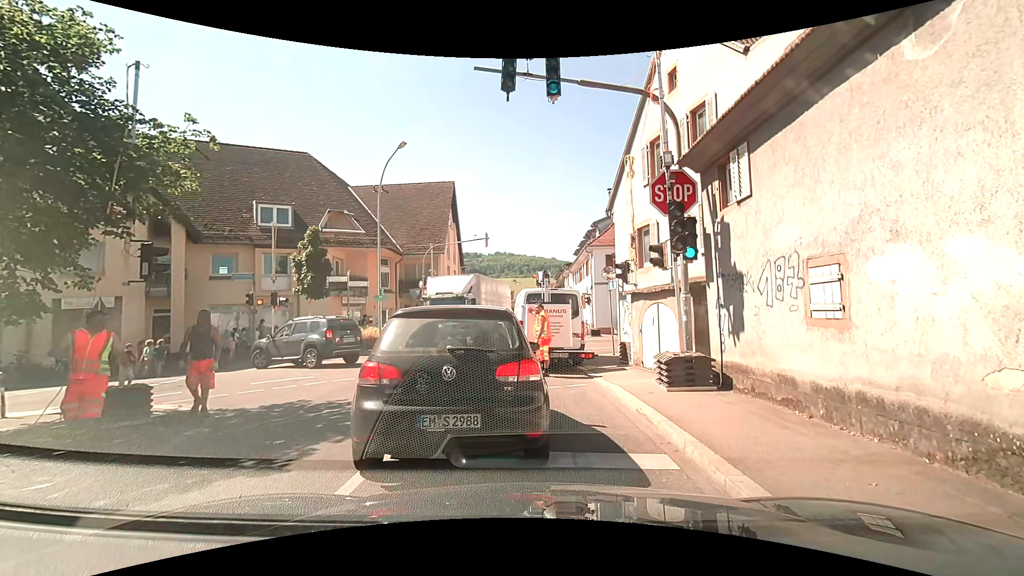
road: tertiary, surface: asphalt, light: Day
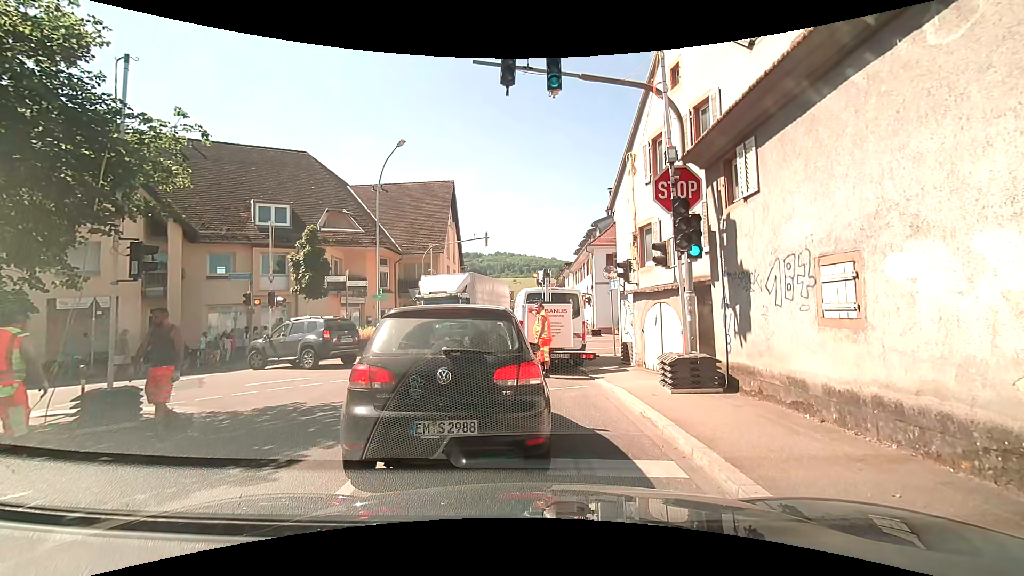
(0.0, +0.3) m; 0°
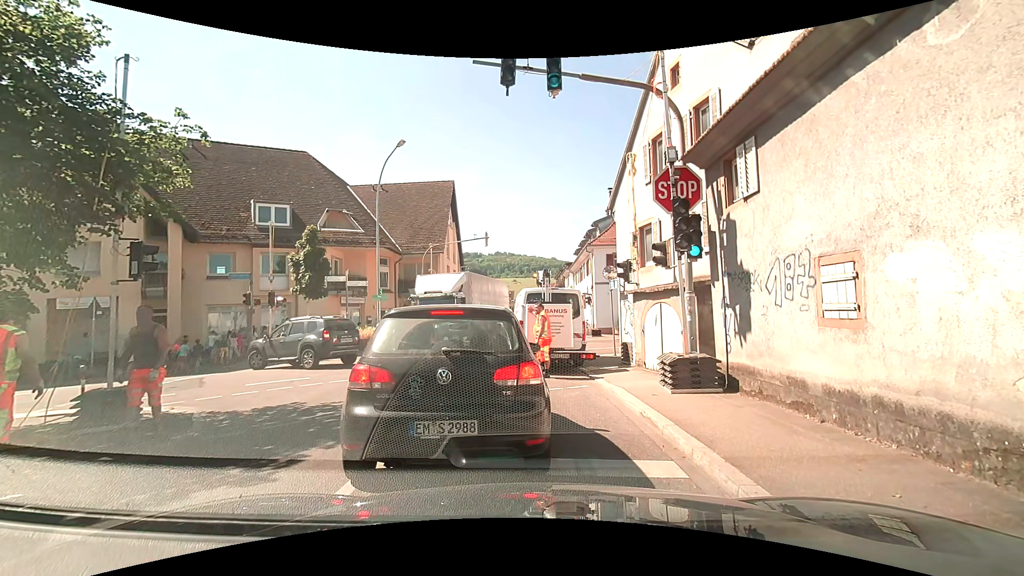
(0.0, 0.0) m; 0°
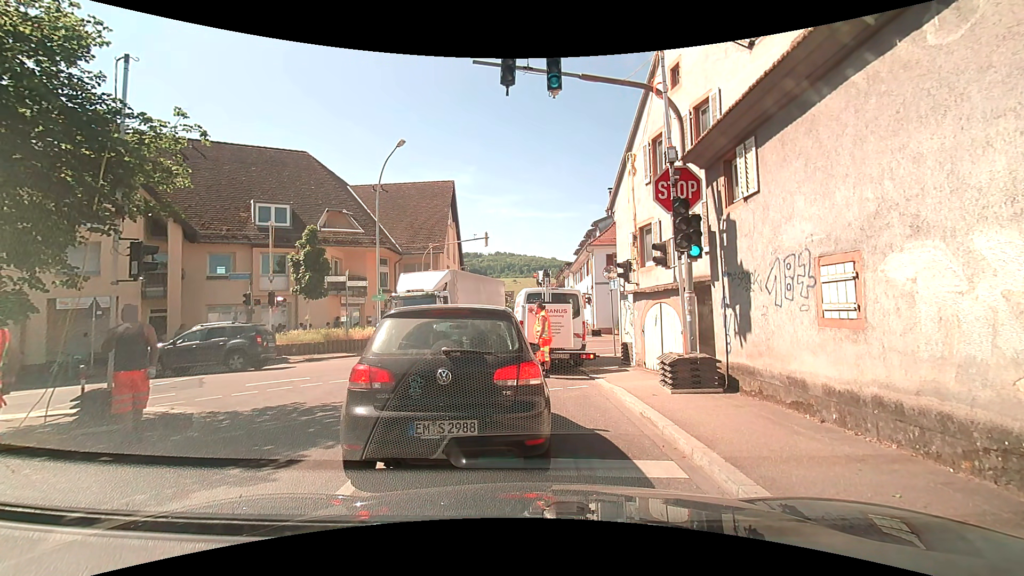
(0.0, 0.0) m; 0°
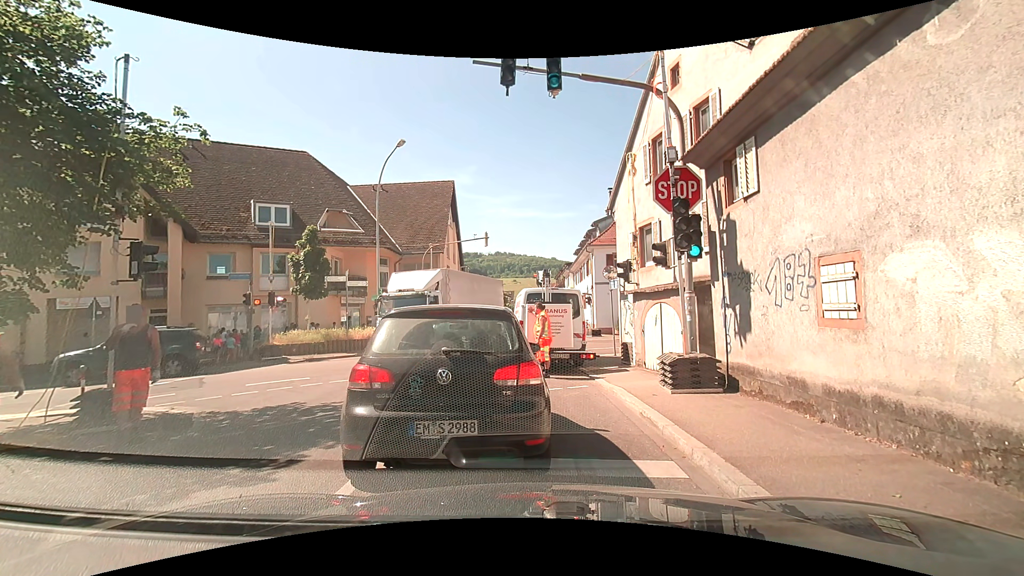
(0.0, 0.0) m; 0°
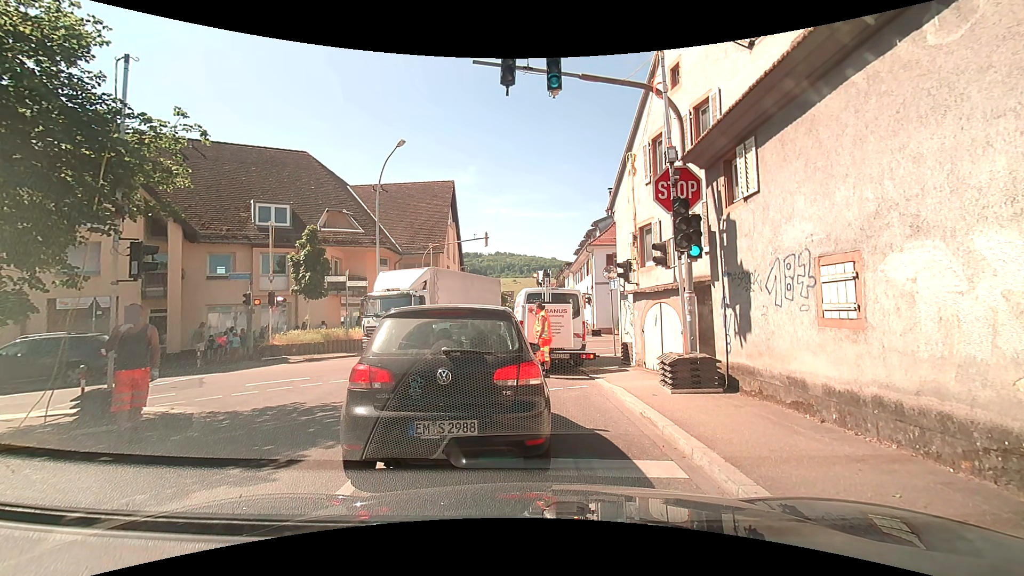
(0.0, 0.0) m; 0°
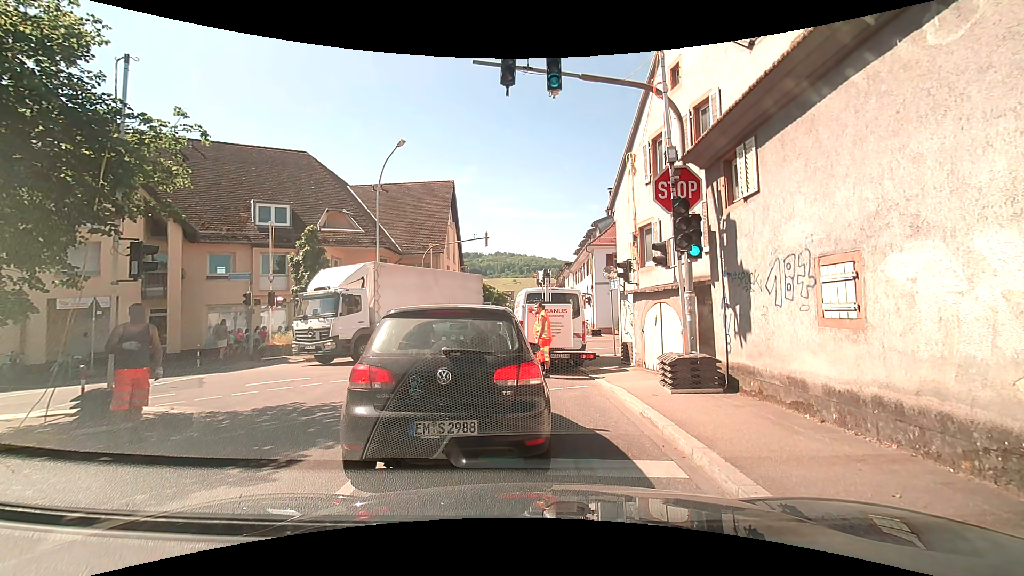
(0.0, 0.0) m; 0°
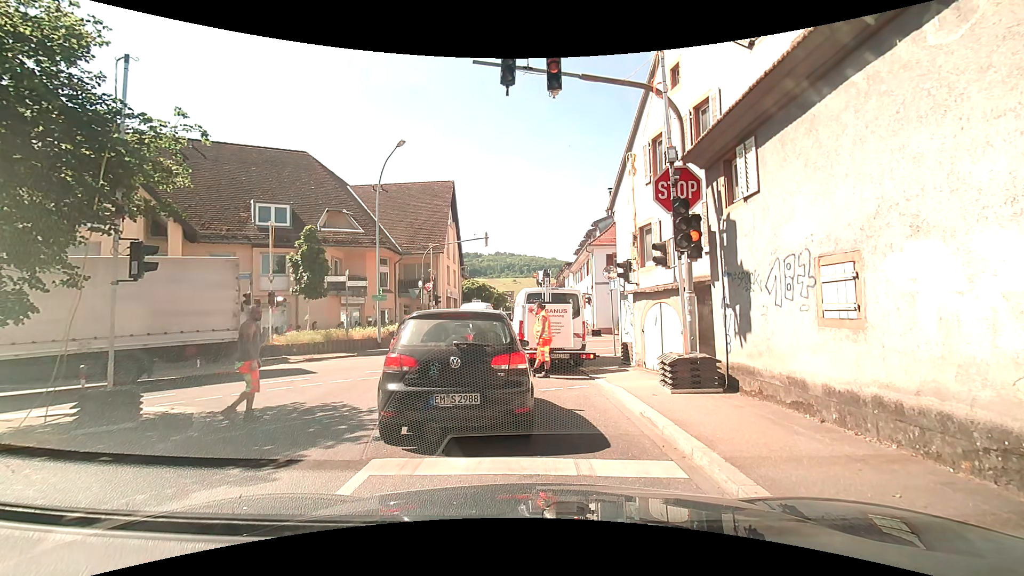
(0.0, 0.0) m; 0°
(-1, +10) (-2, +20) (-2, +30) (-2, +40) (-3, +50) (-4, +60) (-5, +70) (-6, +80) (-7, +90) (-7, +100) m
